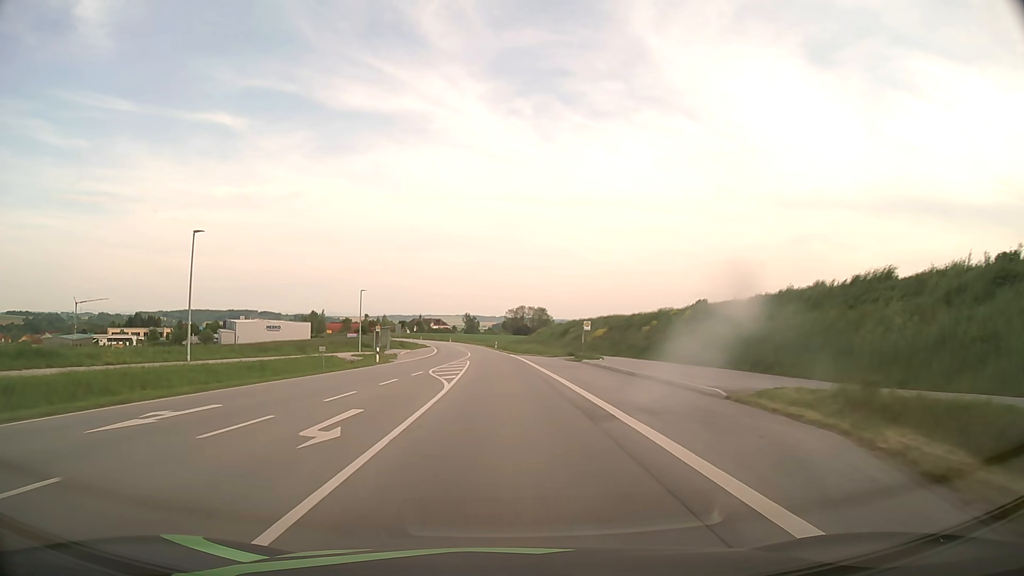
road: secondary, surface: asphalt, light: Day
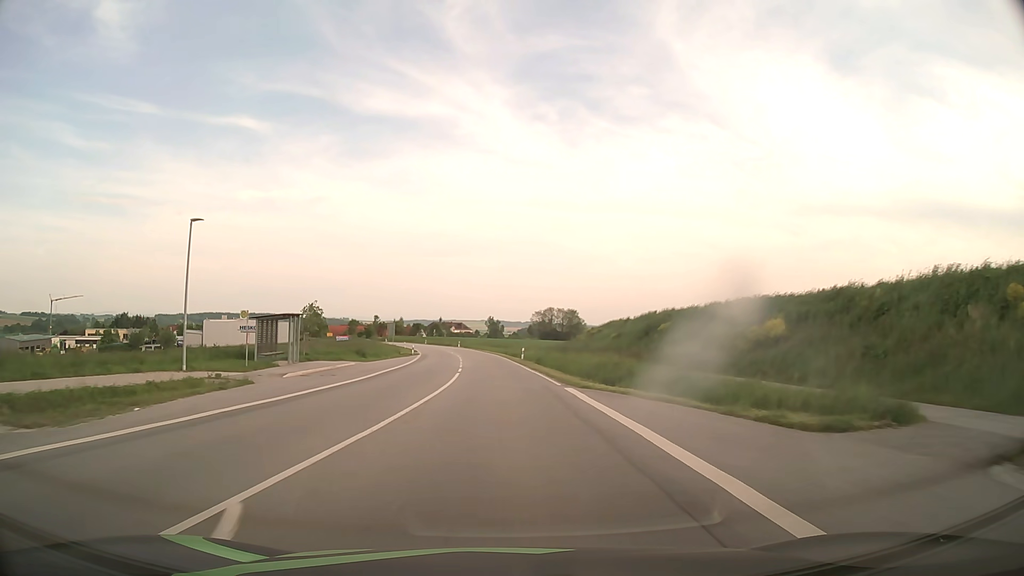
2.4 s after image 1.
(-0.7, +42.3) m; -2°
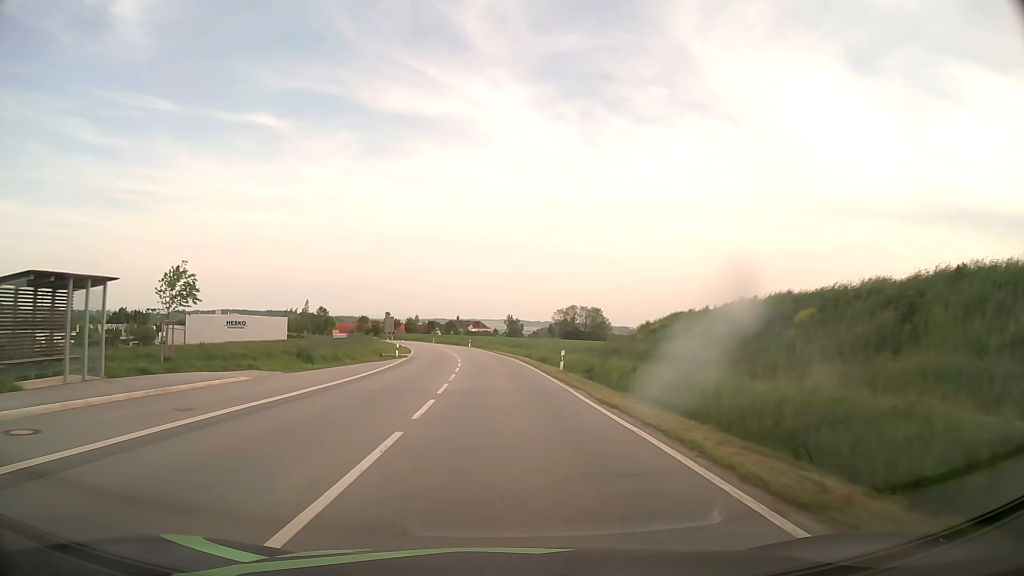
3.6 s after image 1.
(-0.3, +21.2) m; -2°
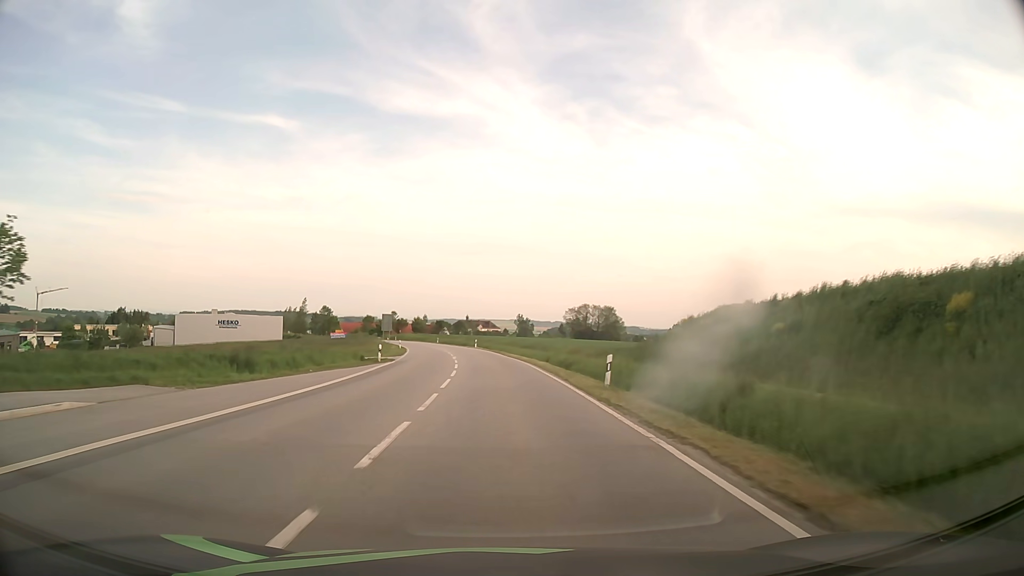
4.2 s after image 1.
(-0.1, +10.7) m; -1°
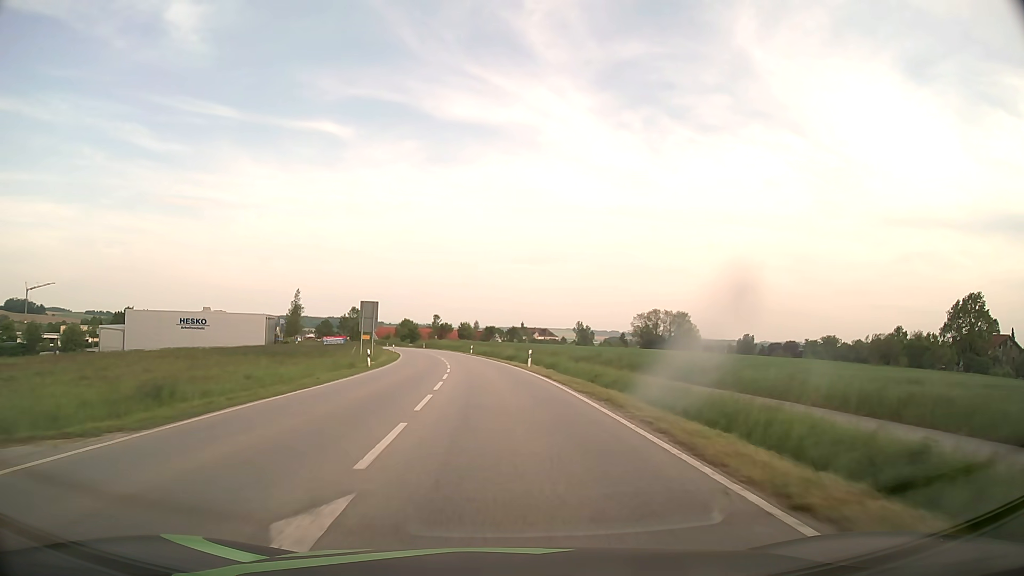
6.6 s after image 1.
(-1.7, +42.5) m; -5°
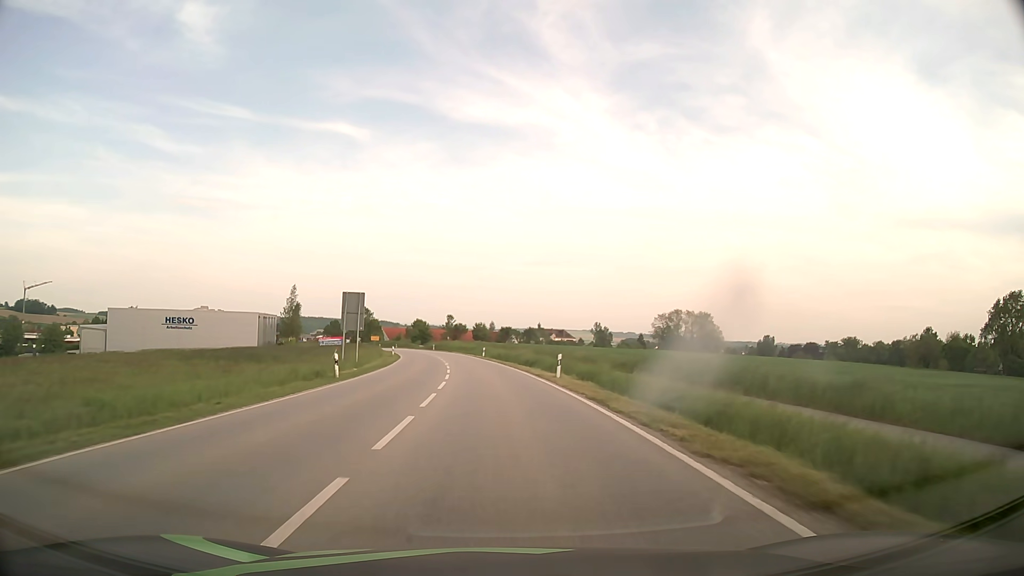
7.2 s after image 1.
(-0.1, +10.6) m; -1°
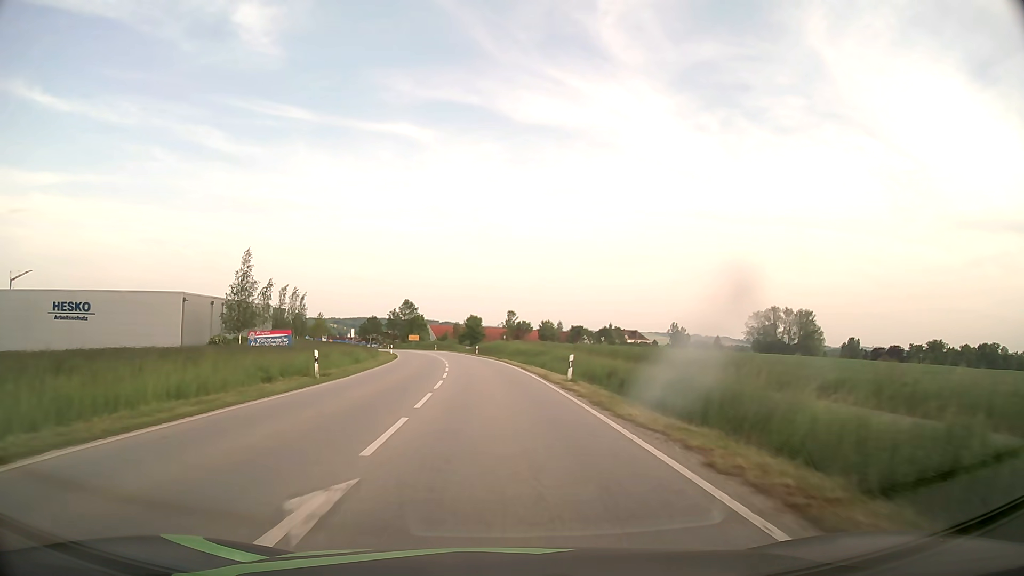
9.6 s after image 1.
(-2.0, +42.7) m; -5°
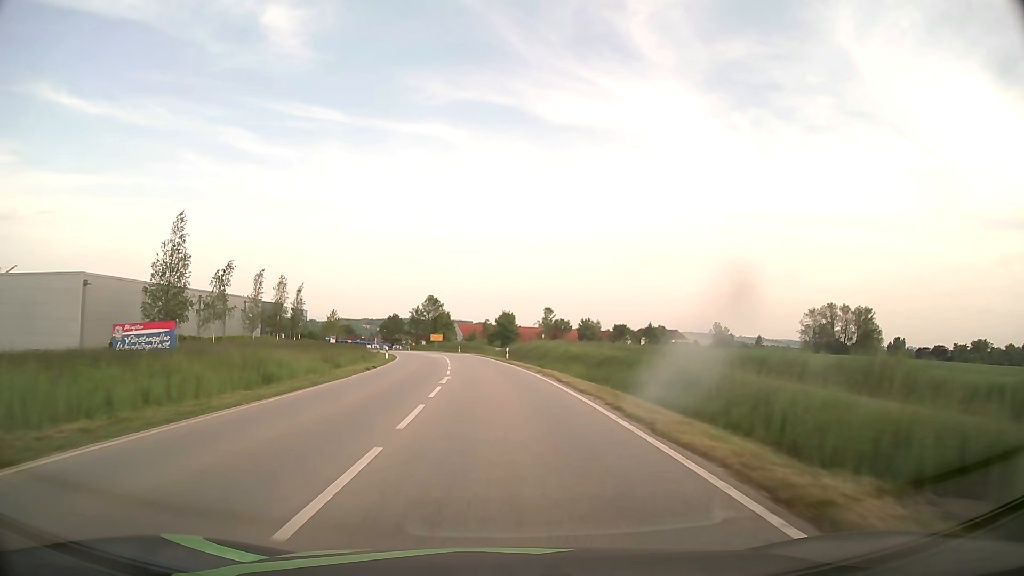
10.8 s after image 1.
(-0.6, +21.4) m; -3°
(0, +10) (0, +20) (-1, +30) (-2, +40) (-2, +50) (-3, +60) (-5, +70) (-6, +80) (-8, +90) (-10, +99) m
